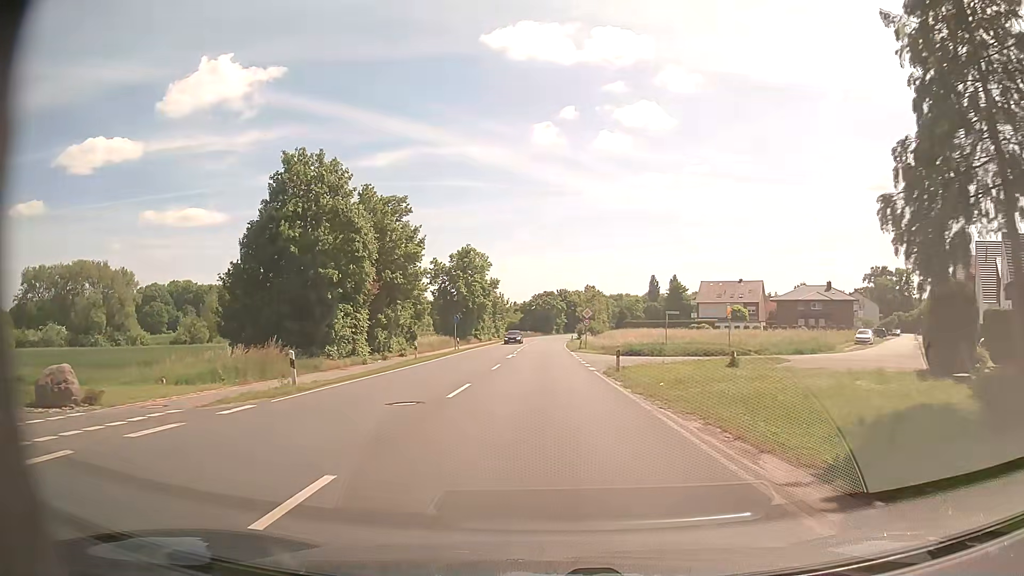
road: secondary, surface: asphalt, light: Day
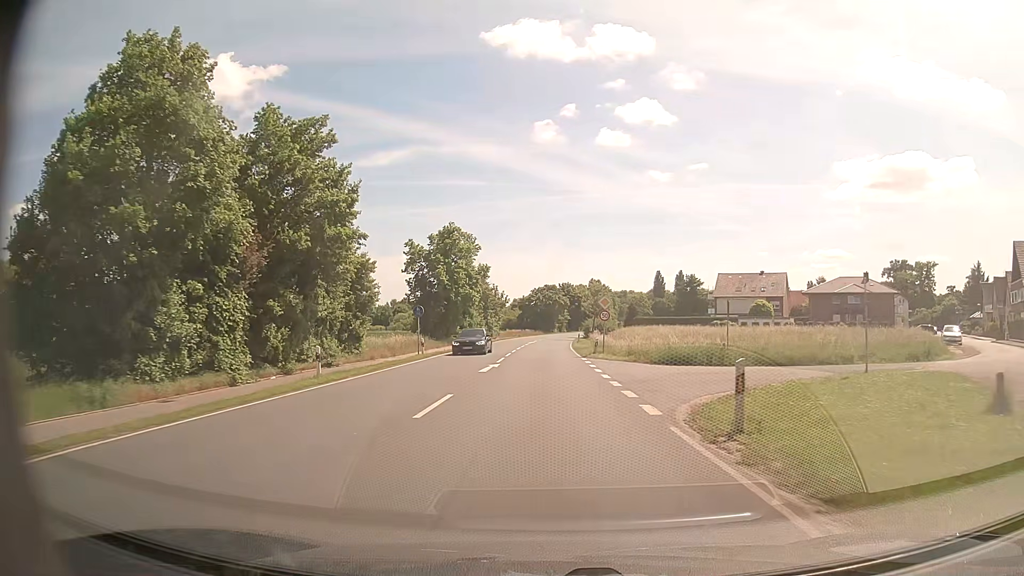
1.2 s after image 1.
(+0.2, +15.5) m; +1°
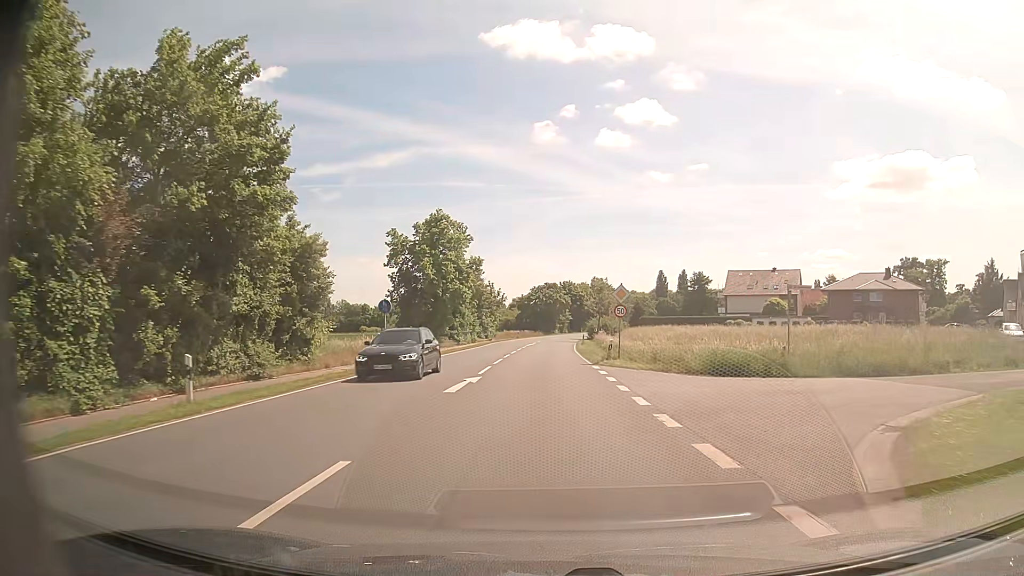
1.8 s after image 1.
(0.0, +7.9) m; 0°
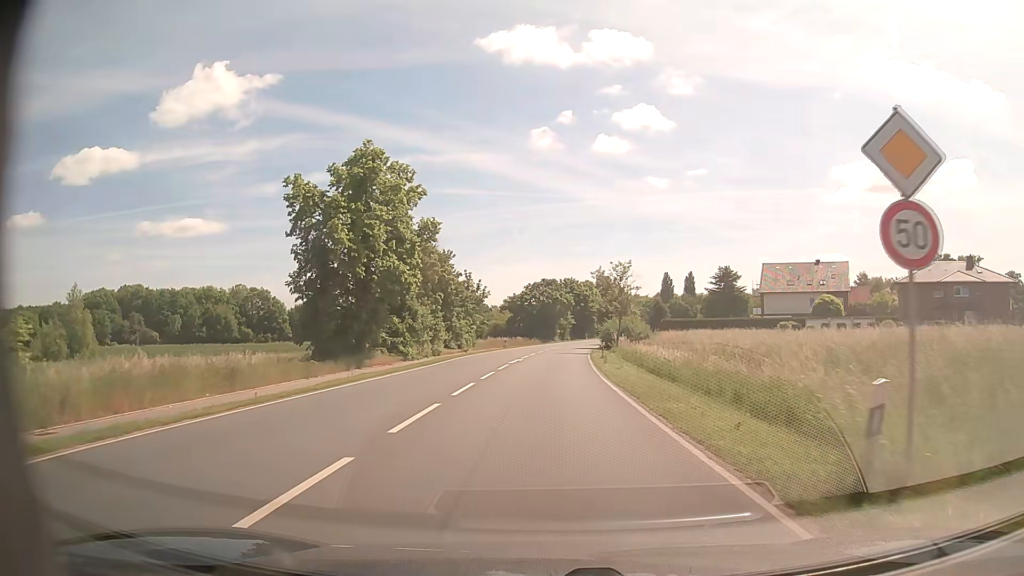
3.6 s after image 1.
(0.0, +23.9) m; 0°
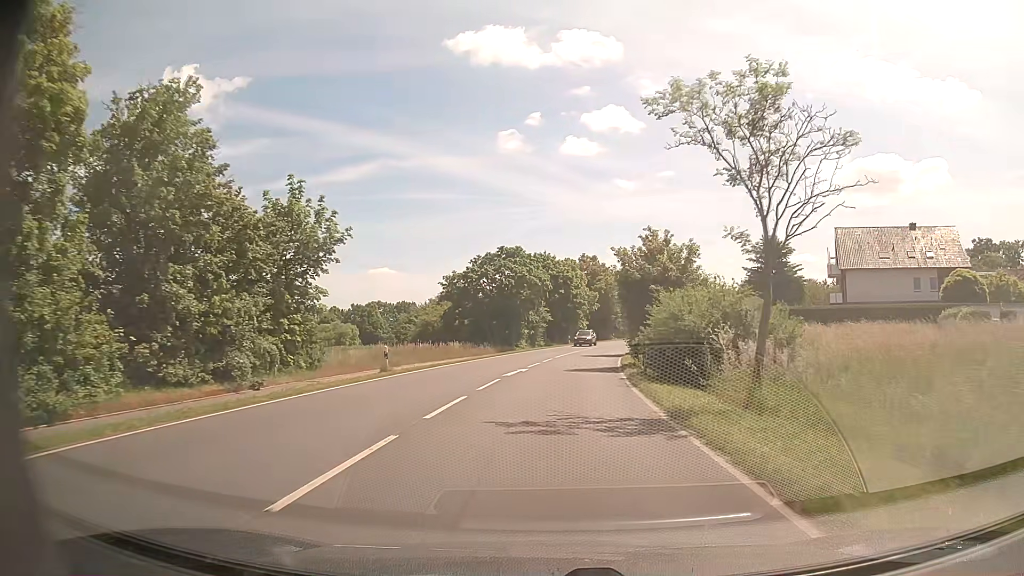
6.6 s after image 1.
(+0.7, +40.5) m; +3°
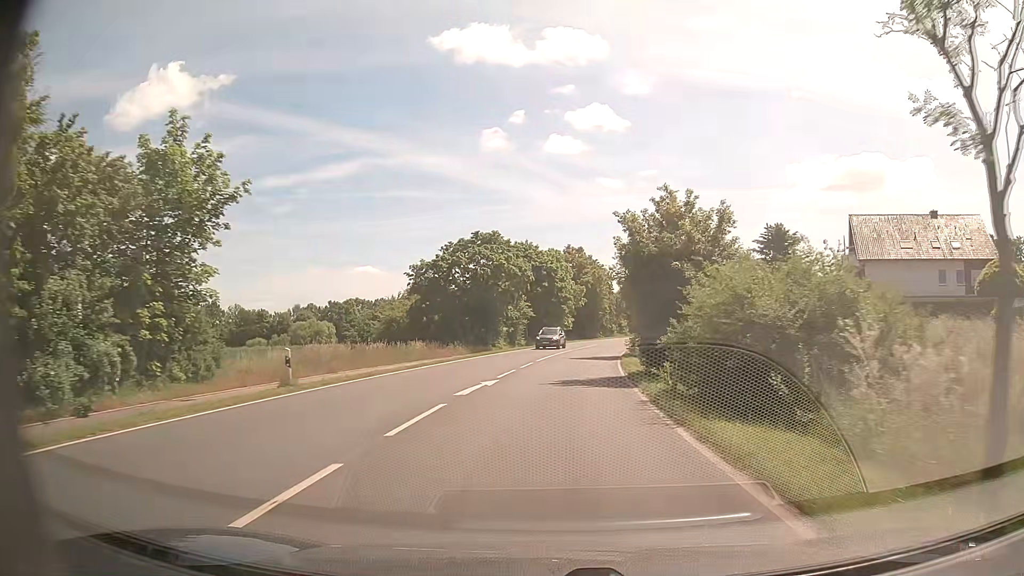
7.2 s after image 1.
(+0.1, +8.2) m; +1°
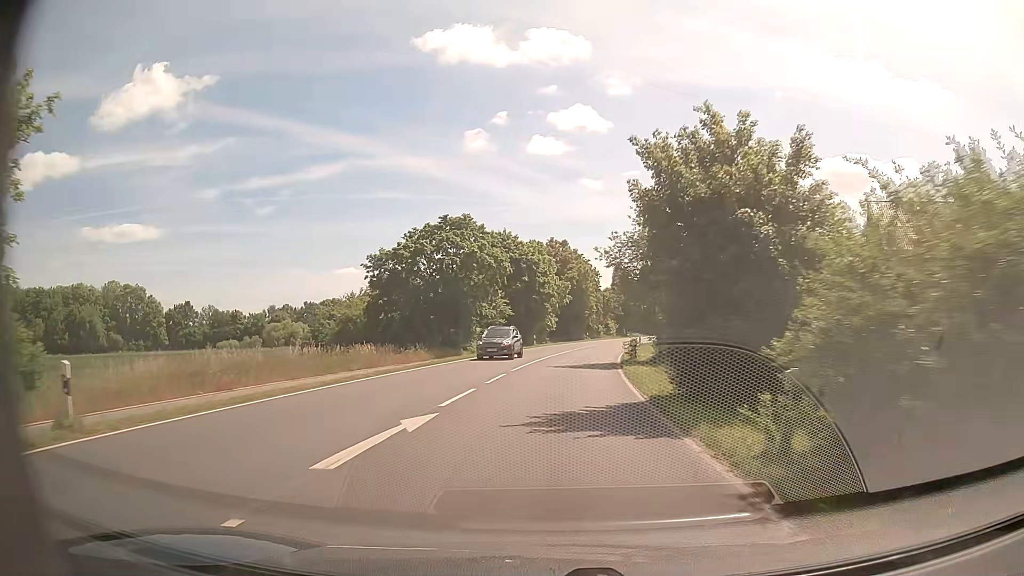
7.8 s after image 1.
(+0.1, +8.2) m; +2°
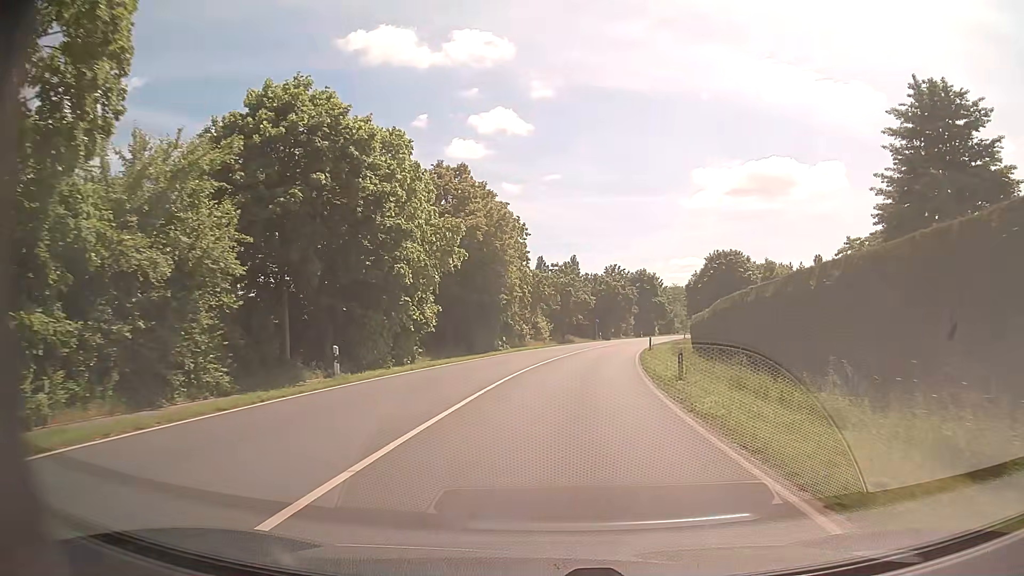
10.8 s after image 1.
(+2.1, +40.9) m; +7°
(0, +10) (+1, +20) (+2, +30) (+3, +40) (+5, +50) (+7, +59) (+9, +69) (+12, +79) (+15, +88) (+19, +98) m
